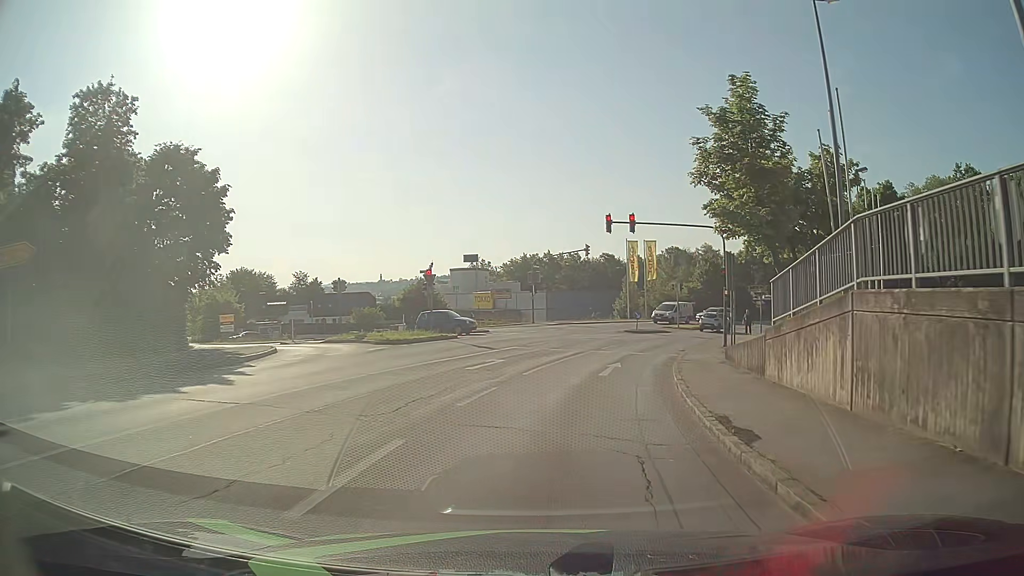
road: tertiary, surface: asphalt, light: Day
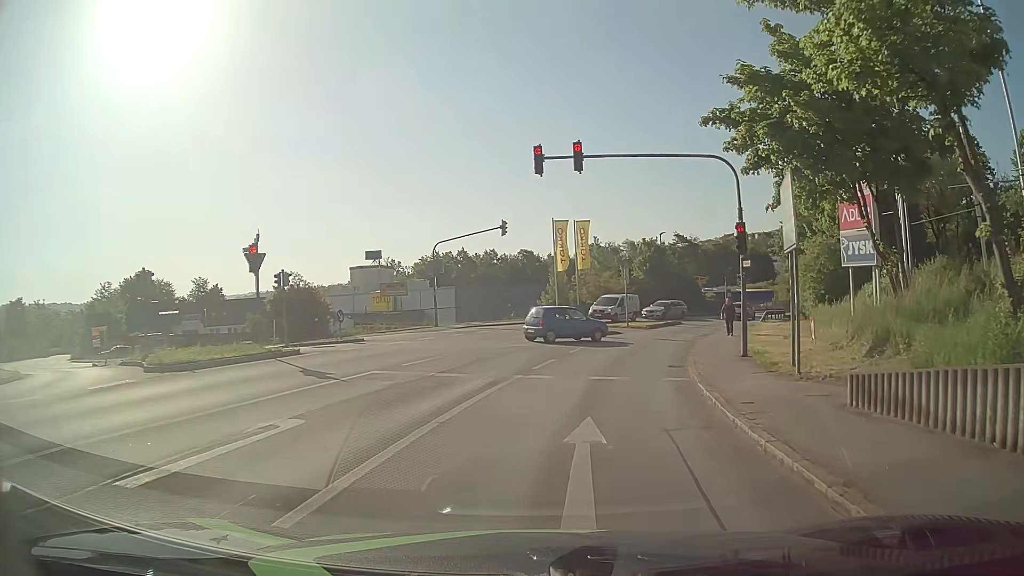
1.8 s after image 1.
(+0.7, +12.8) m; +7°
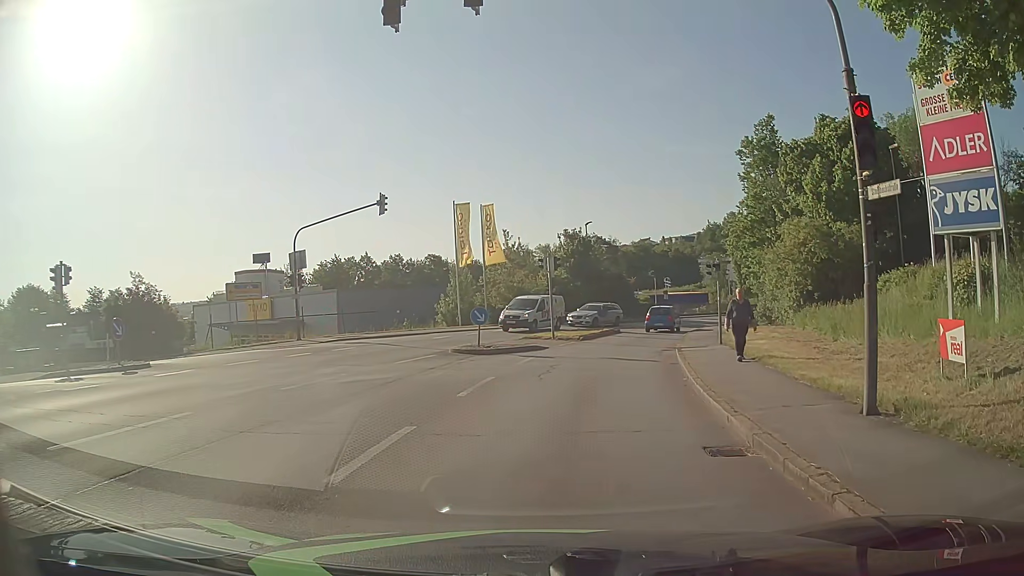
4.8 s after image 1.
(+0.6, +10.4) m; +9°
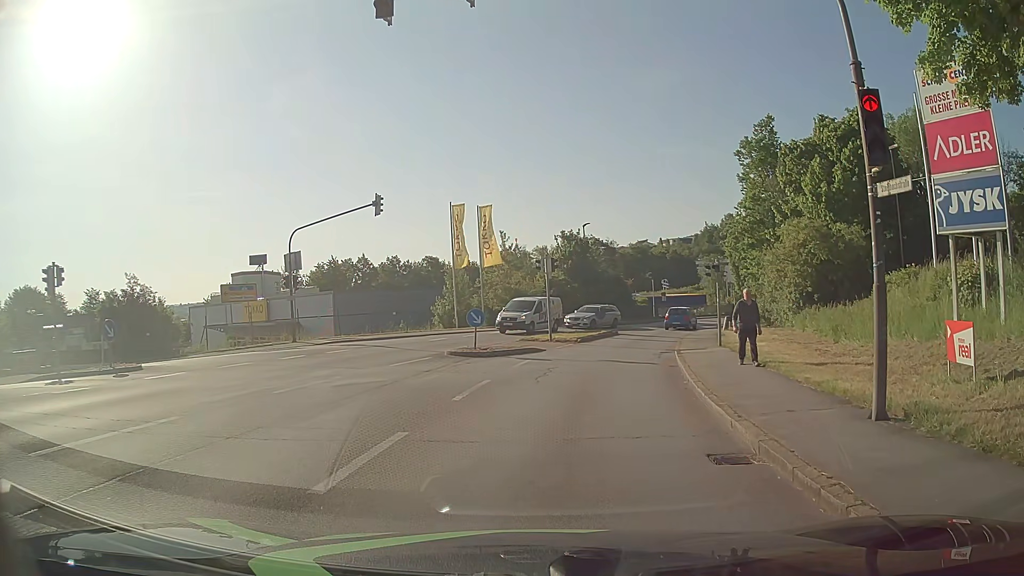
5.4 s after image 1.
(0.0, +0.3) m; 0°
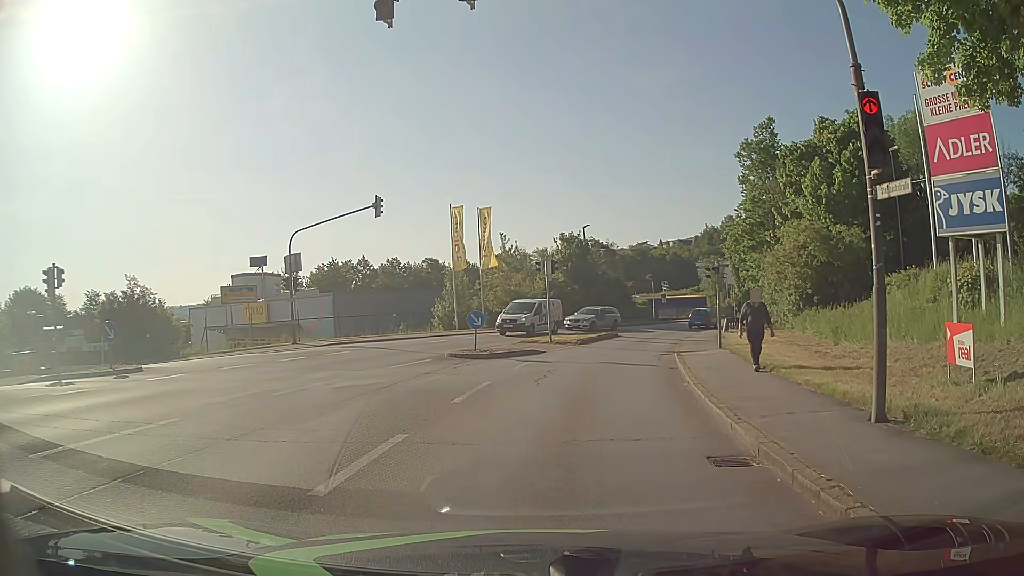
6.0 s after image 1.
(0.0, 0.0) m; 0°
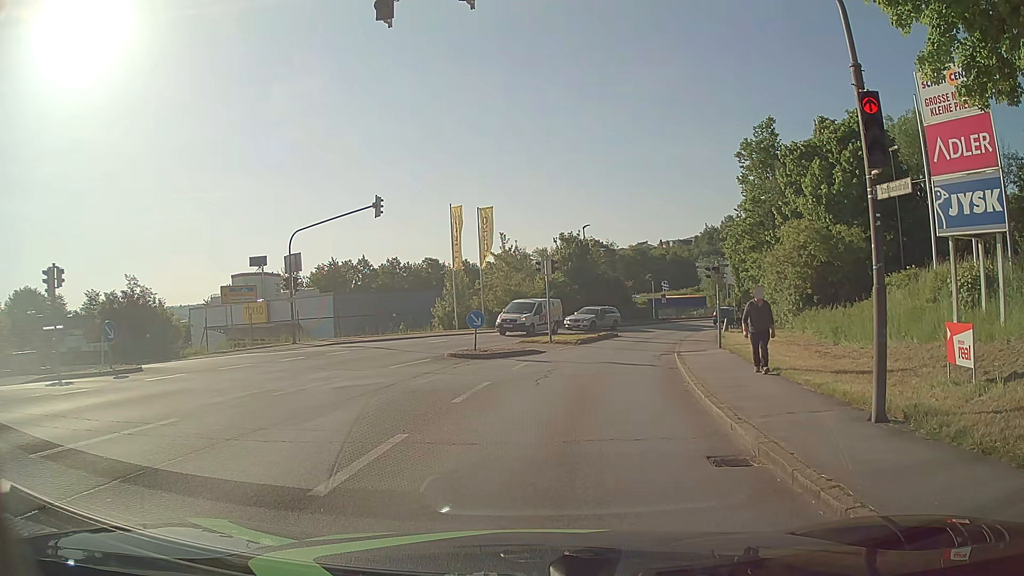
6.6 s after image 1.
(0.0, 0.0) m; 0°
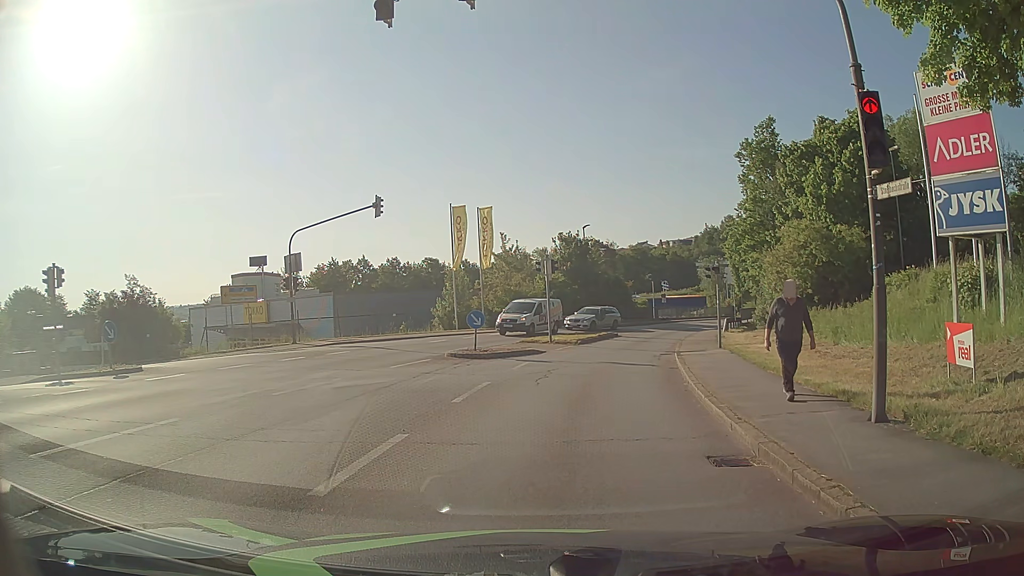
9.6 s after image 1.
(0.0, 0.0) m; 0°
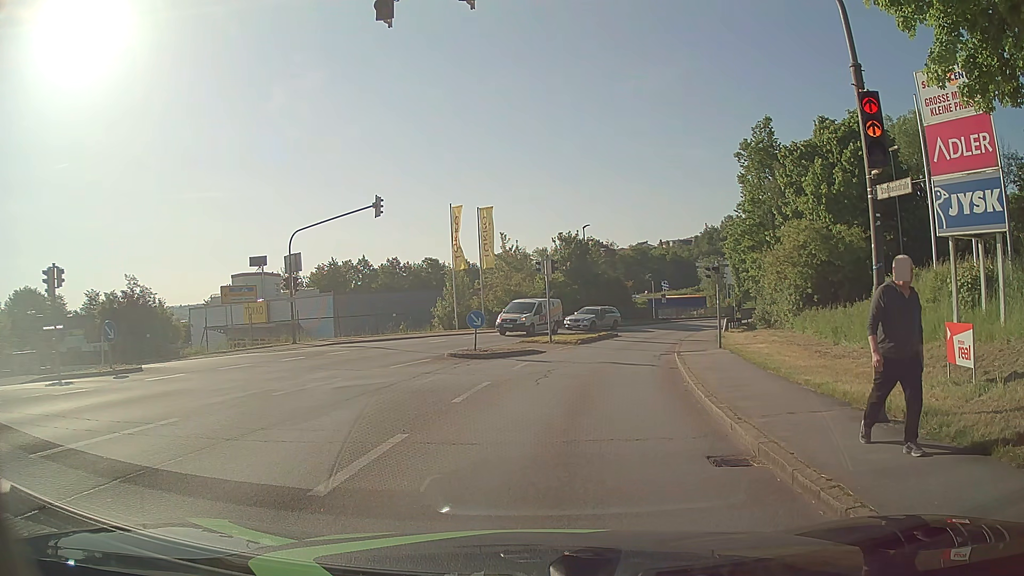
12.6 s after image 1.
(0.0, 0.0) m; 0°
